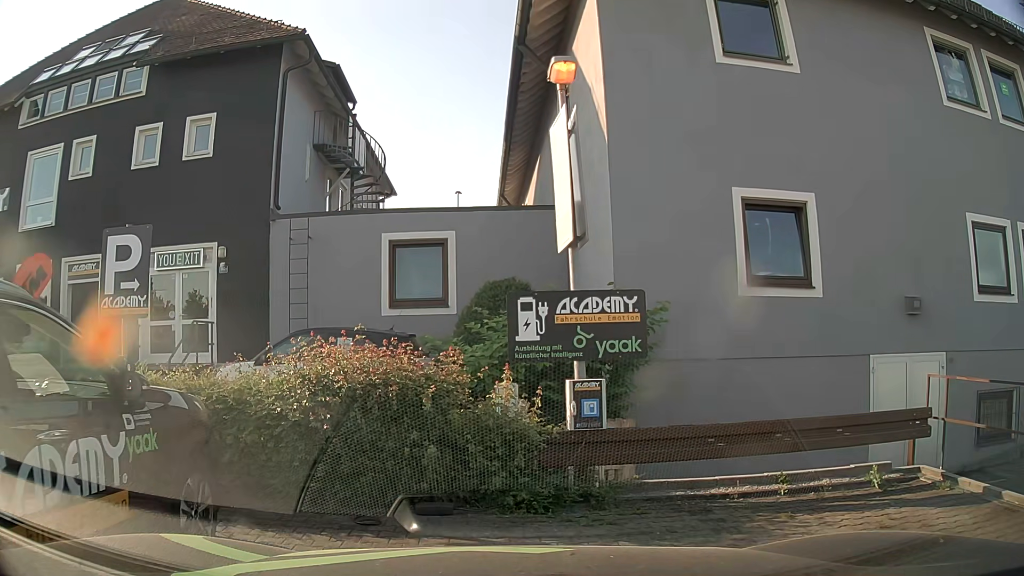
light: Day
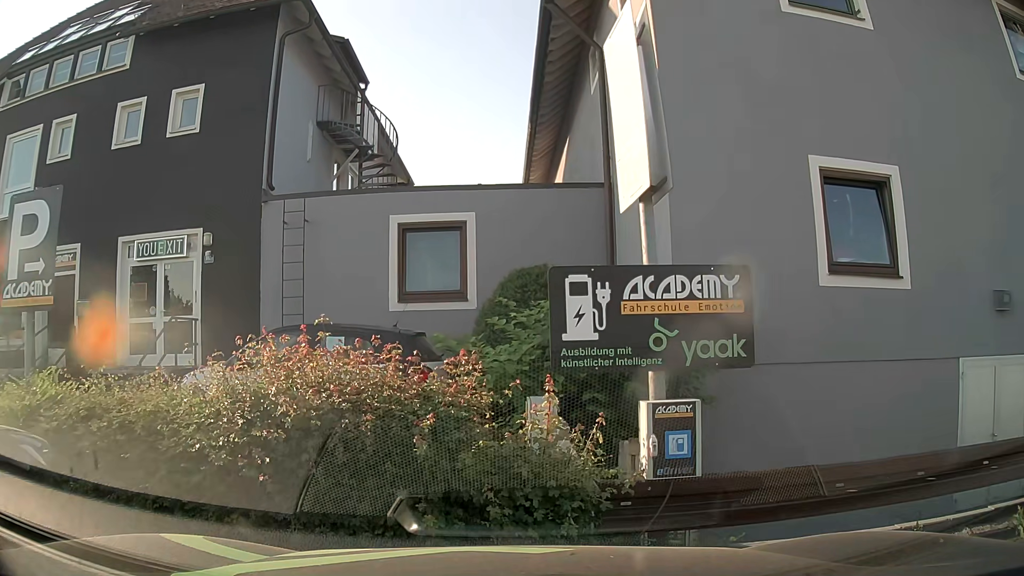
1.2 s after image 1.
(0.0, +1.9) m; -1°
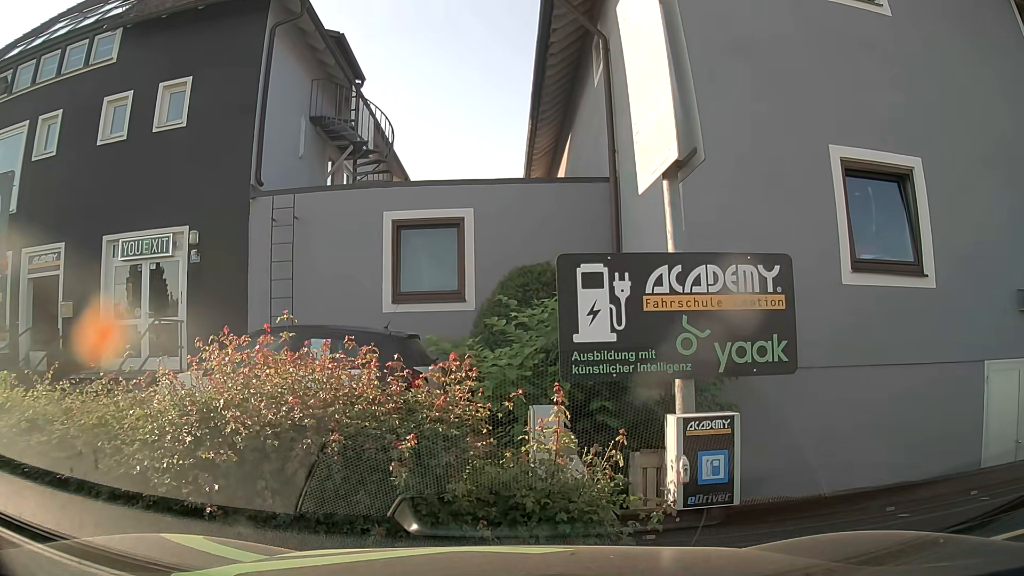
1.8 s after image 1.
(0.0, +0.6) m; 0°
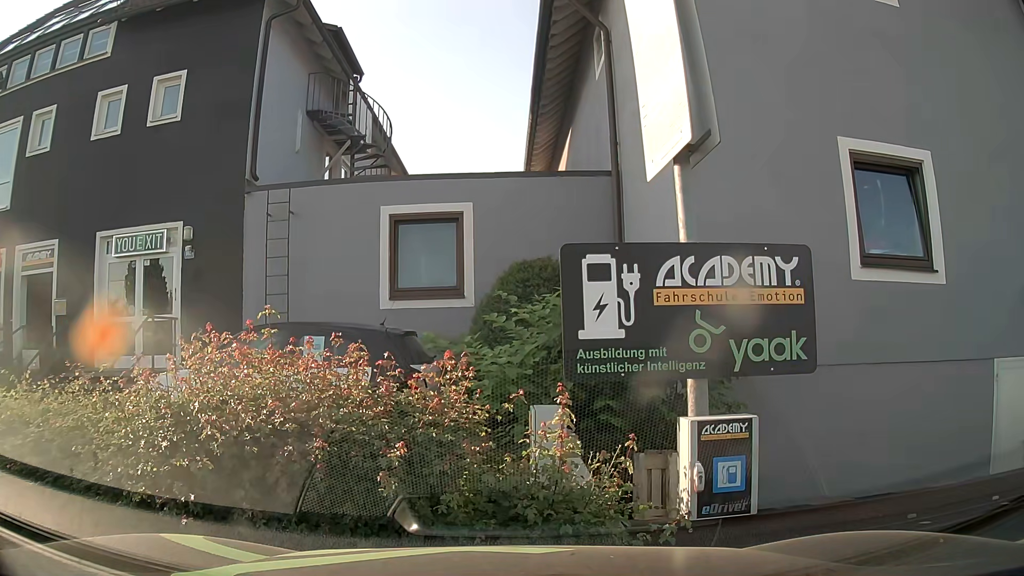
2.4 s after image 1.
(0.0, +0.2) m; 0°
